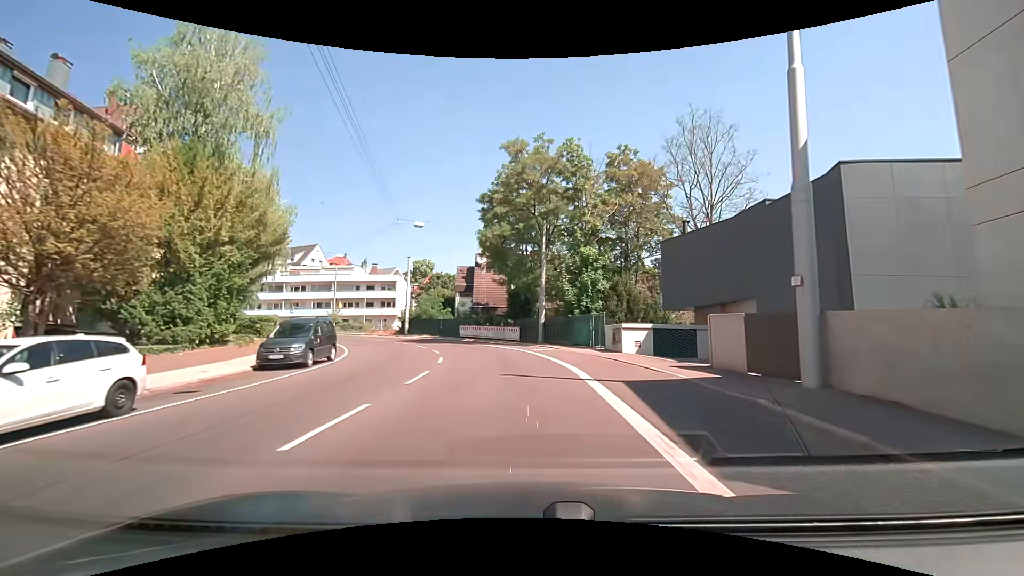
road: secondary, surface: asphalt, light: Day
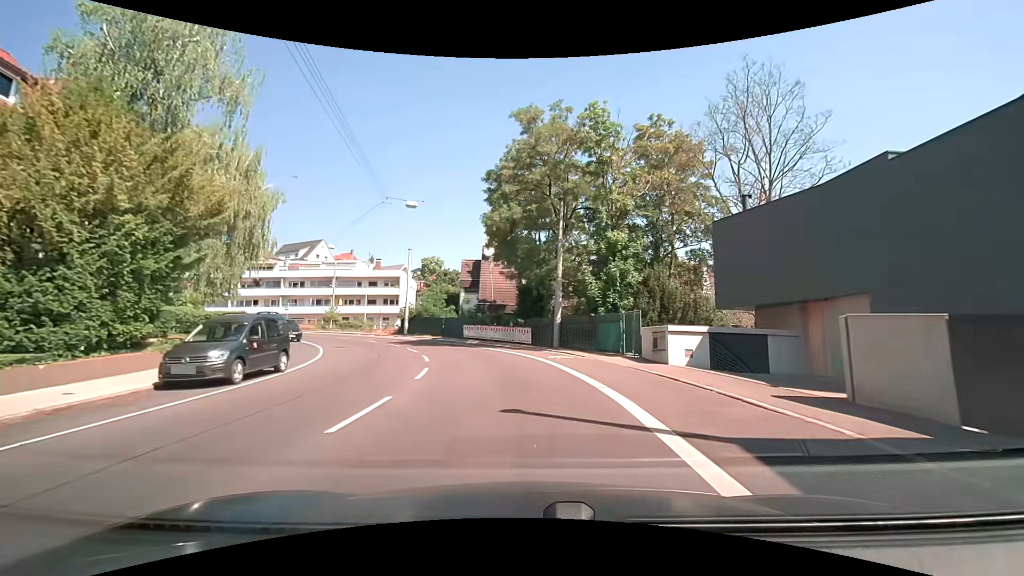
(0.0, +5.3) m; -1°
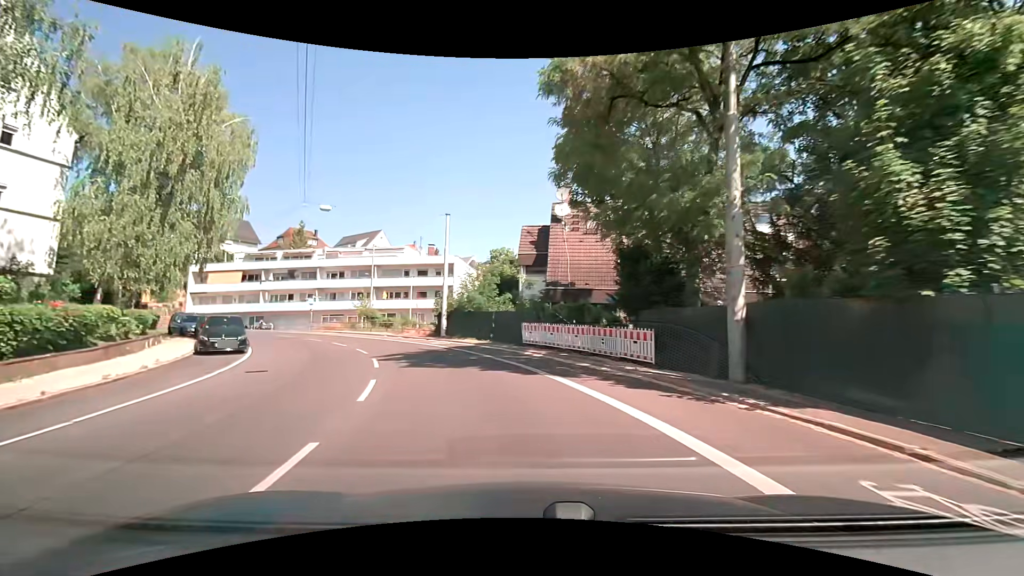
(-0.9, +16.3) m; -9°
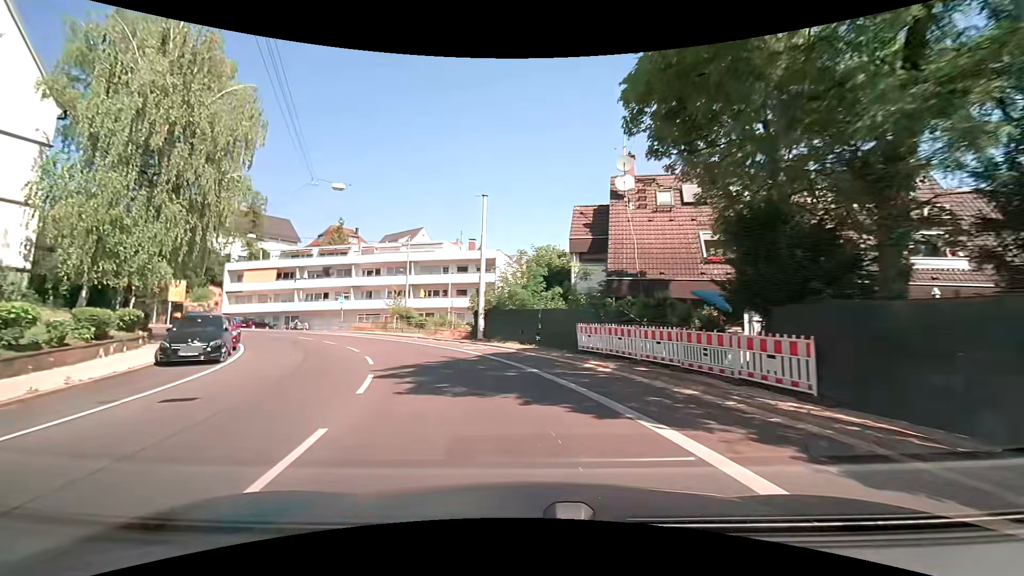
(-0.3, +5.5) m; -5°
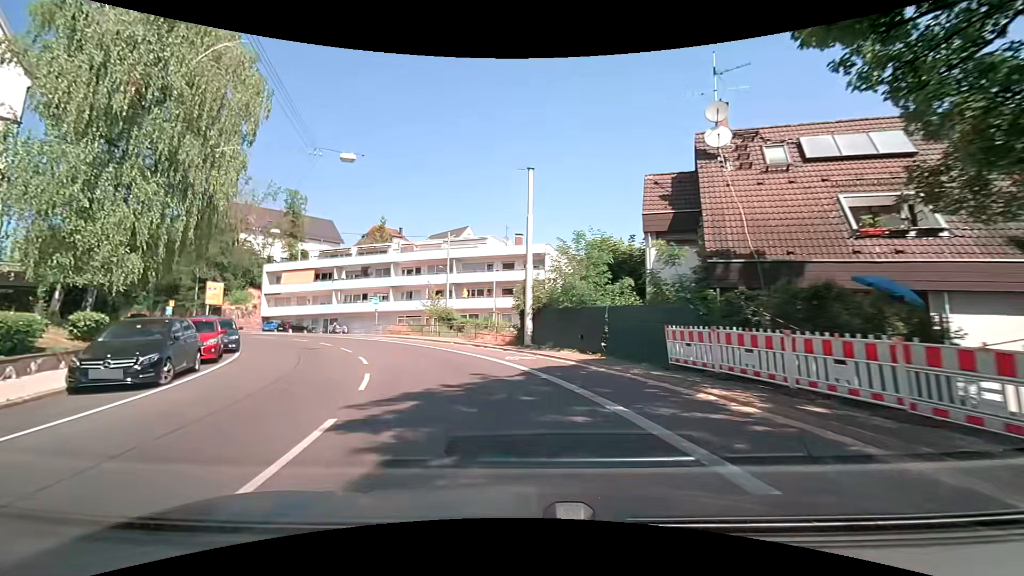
(-0.3, +5.6) m; -6°
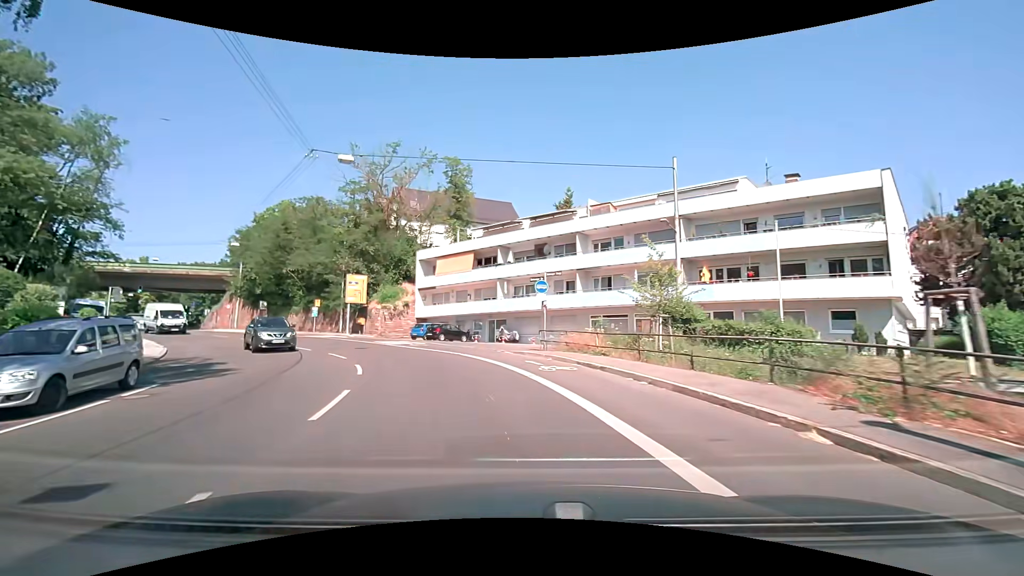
(-4.1, +21.4) m; -22°
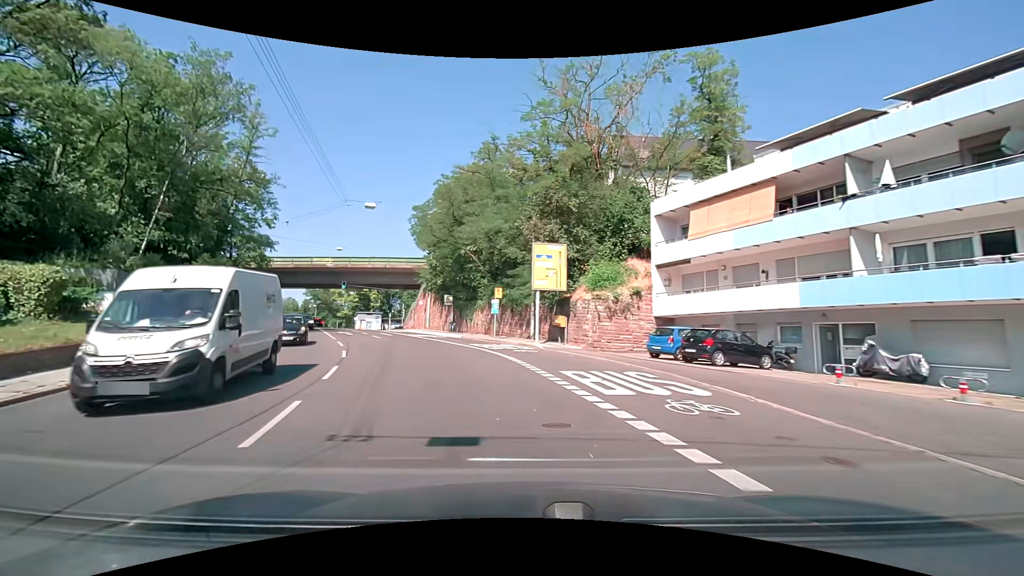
(-4.6, +20.1) m; -26°
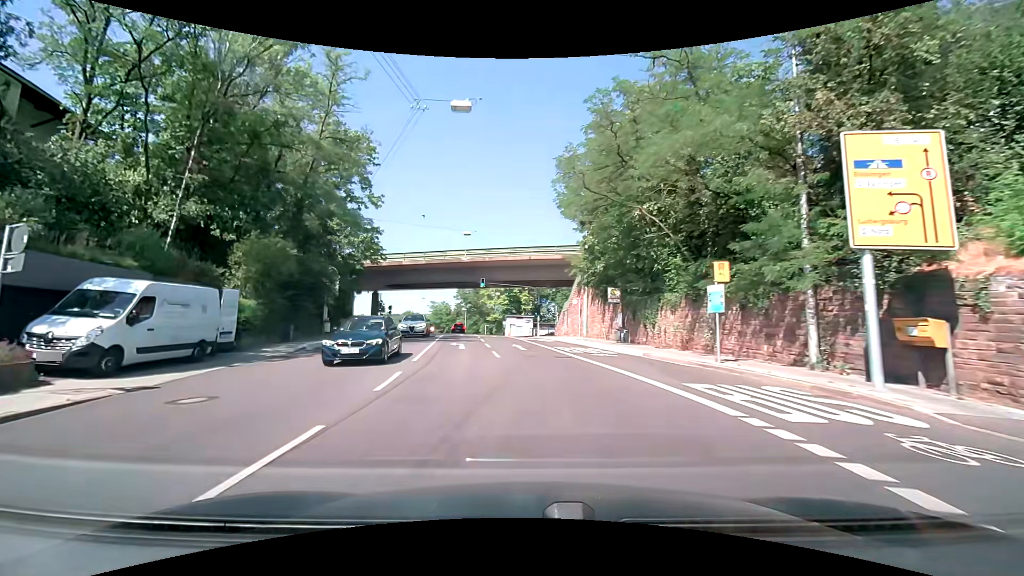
(-2.3, +14.8) m; -18°
